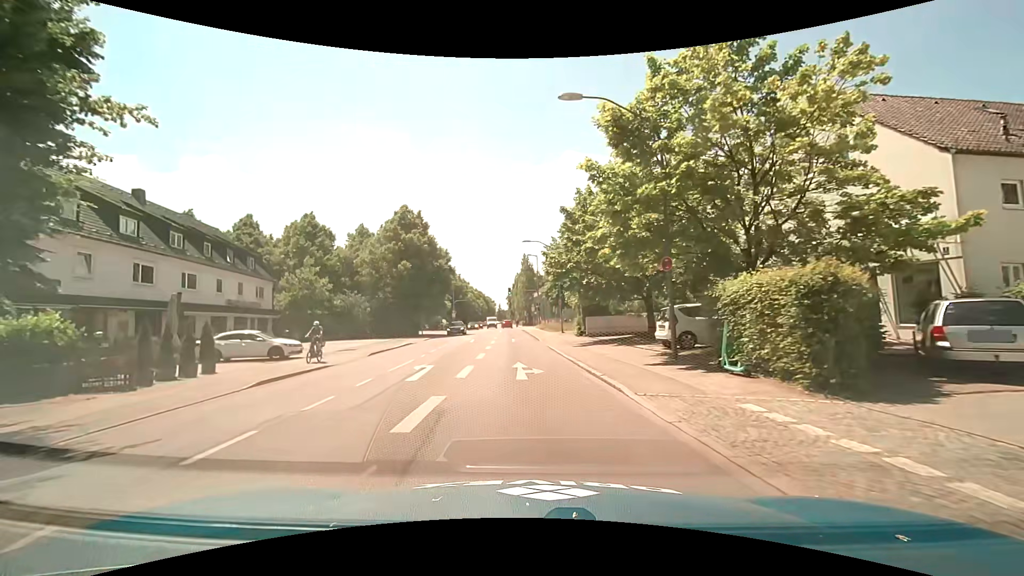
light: Day
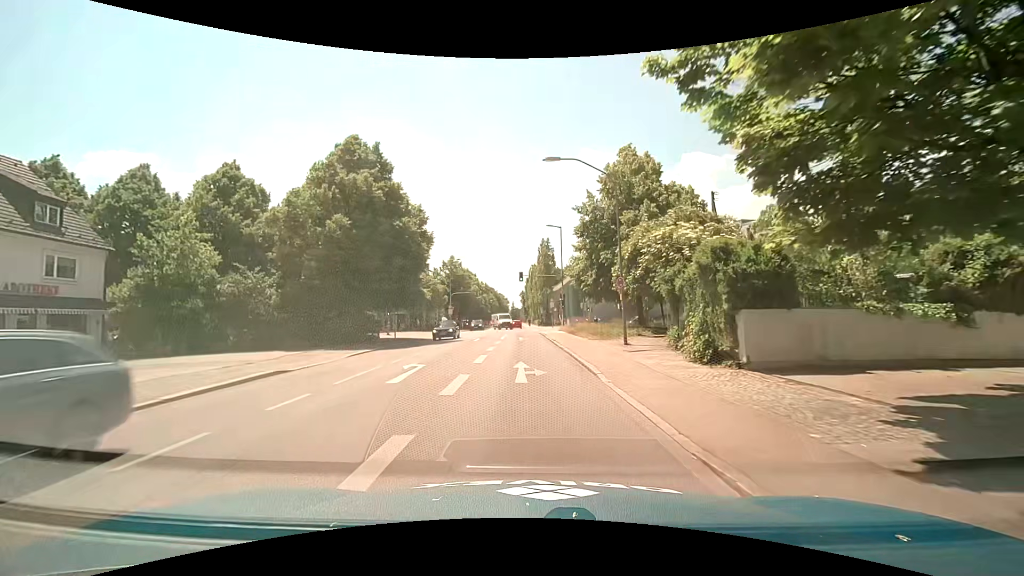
(-0.6, +21.4) m; -2°
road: secondary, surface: asphalt
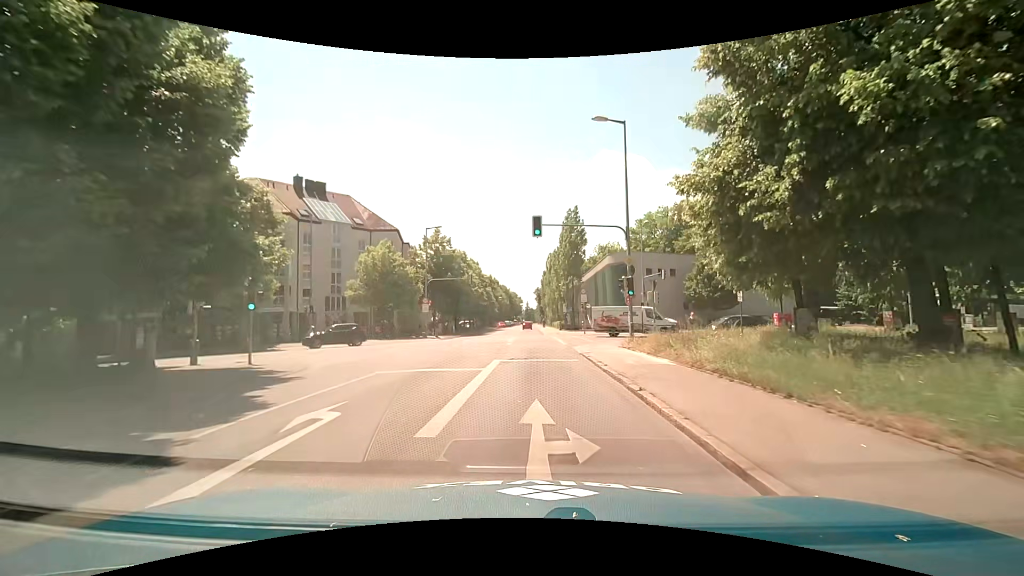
(-0.3, +27.2) m; -1°
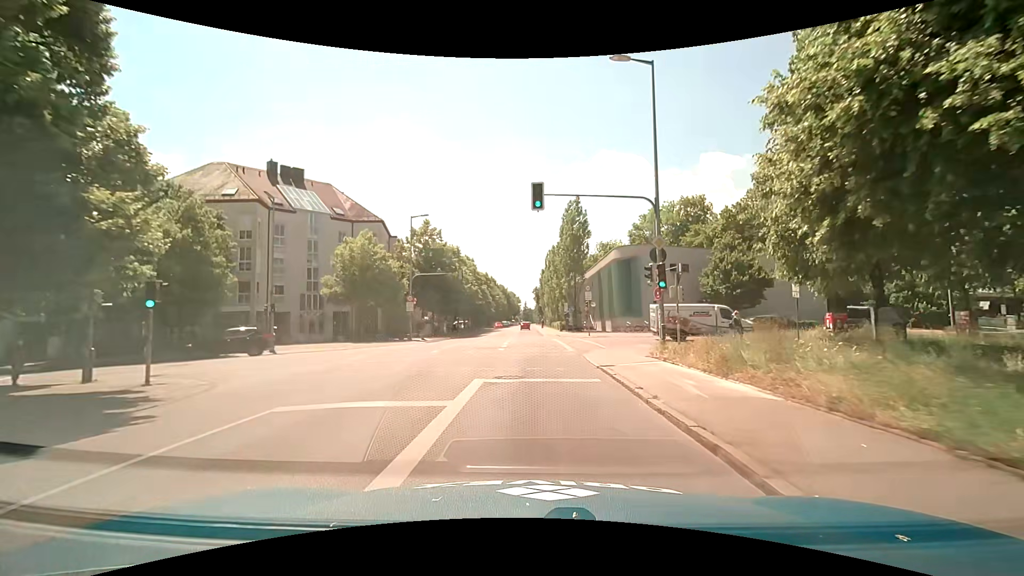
(0.0, +5.5) m; 0°
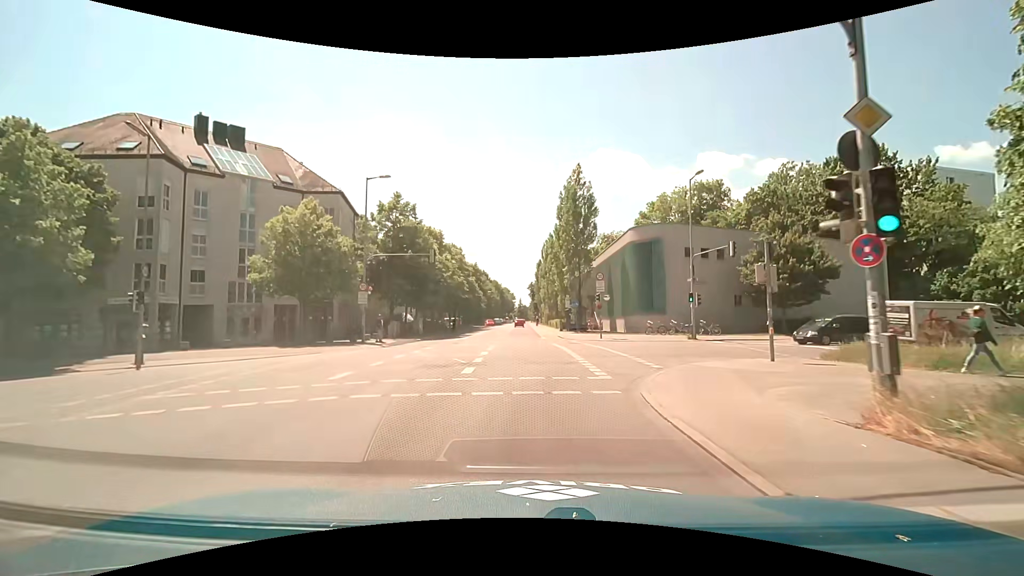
(0.0, +10.7) m; 0°
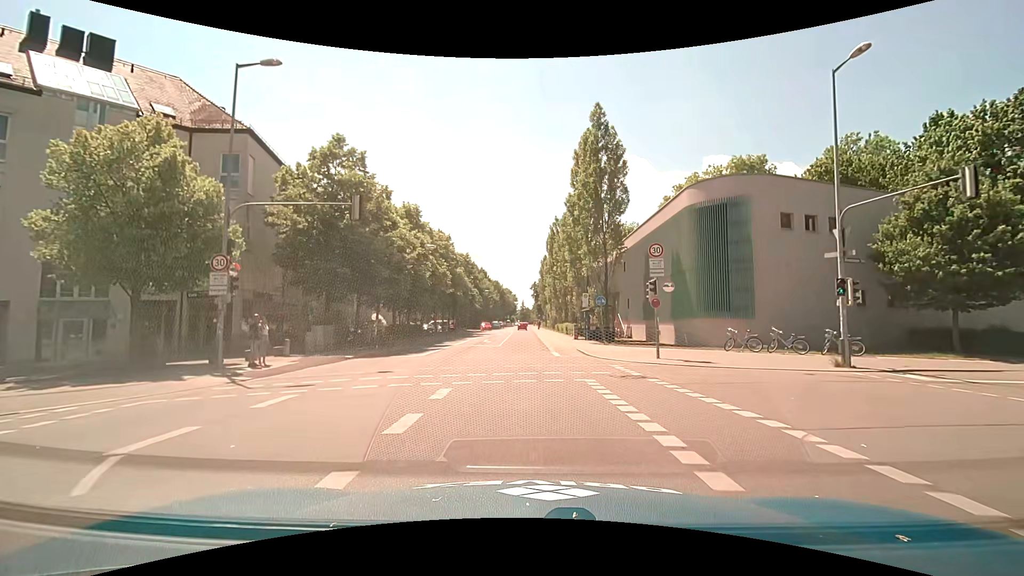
(+0.1, +14.9) m; 0°
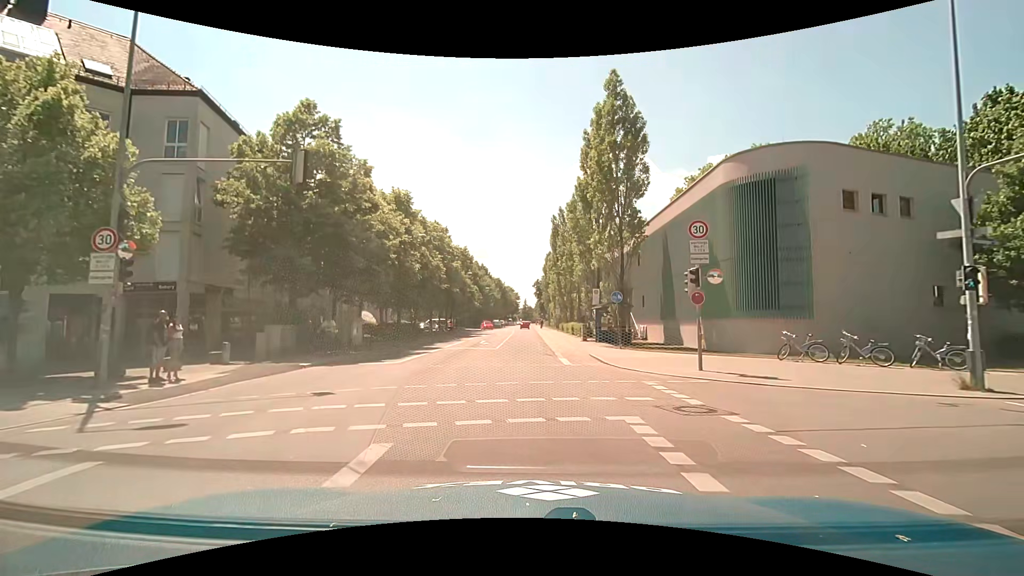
(0.0, +4.7) m; 0°
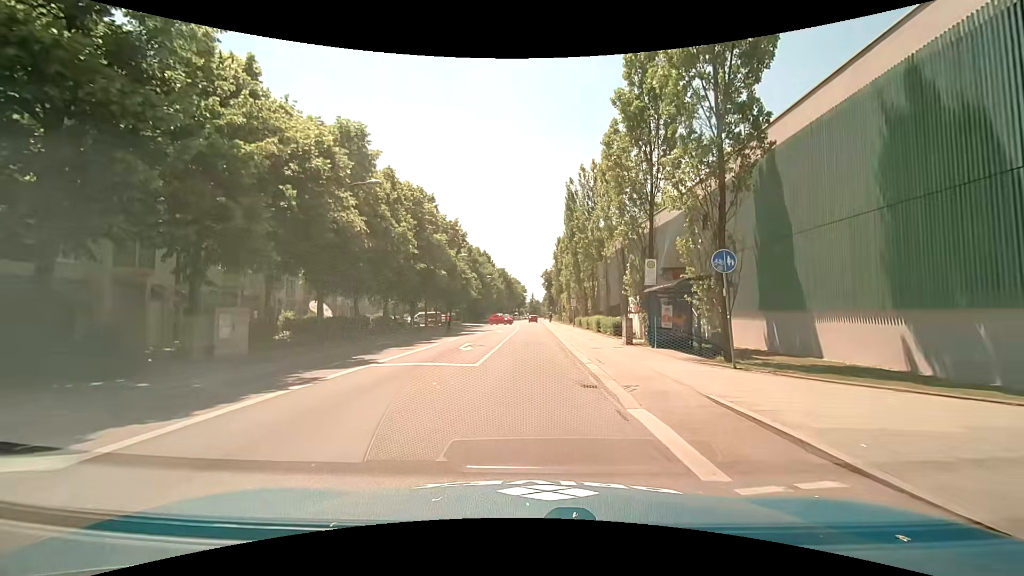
(-0.1, +13.5) m; 0°
(0, +10) (0, +20) (0, +30) (0, +40) (0, +50) (0, +60) (0, +70) (0, +80) (-1, +90) (-1, +100) m
